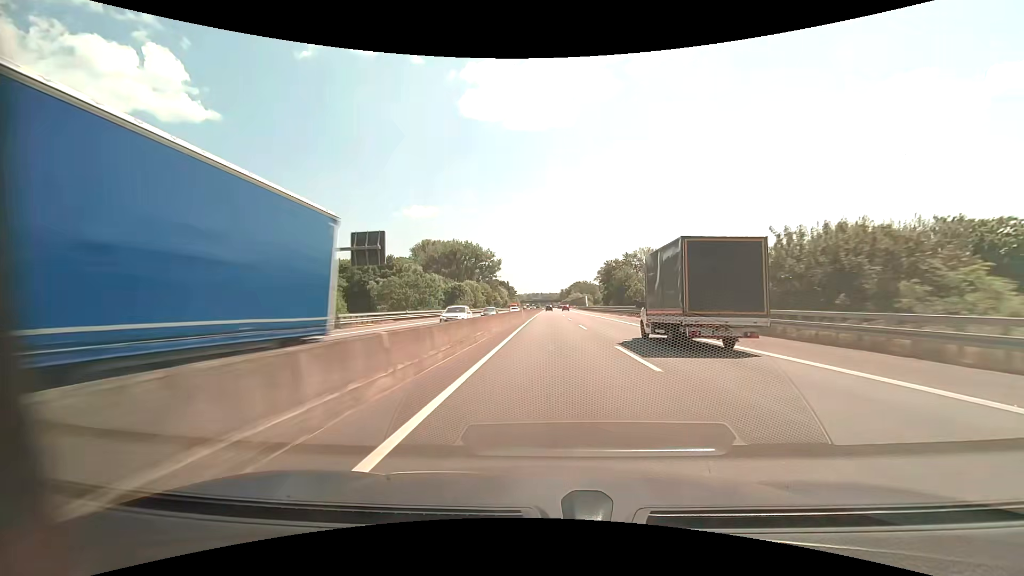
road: motorway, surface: asphalt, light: Day
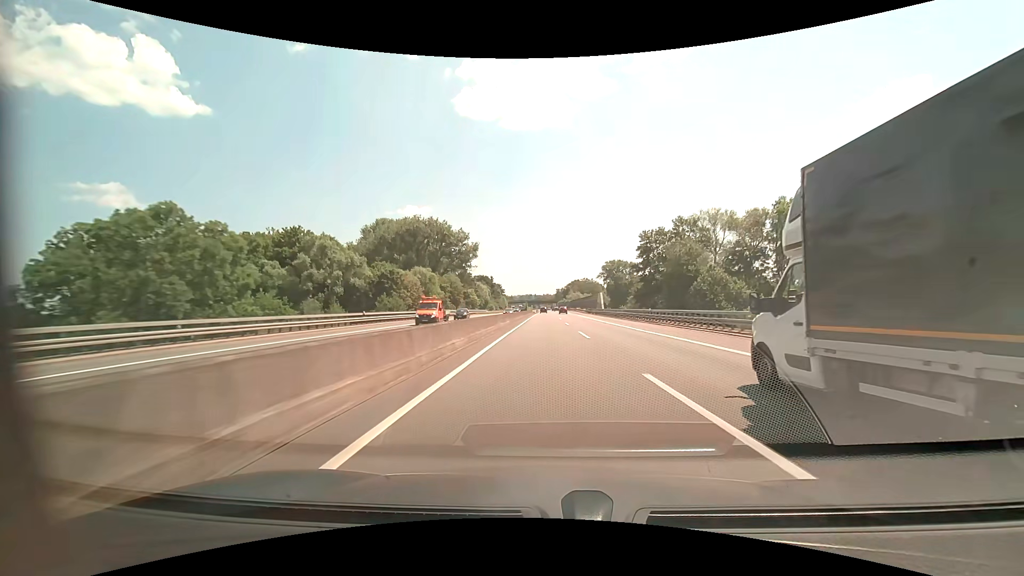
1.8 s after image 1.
(+0.5, +60.7) m; +1°
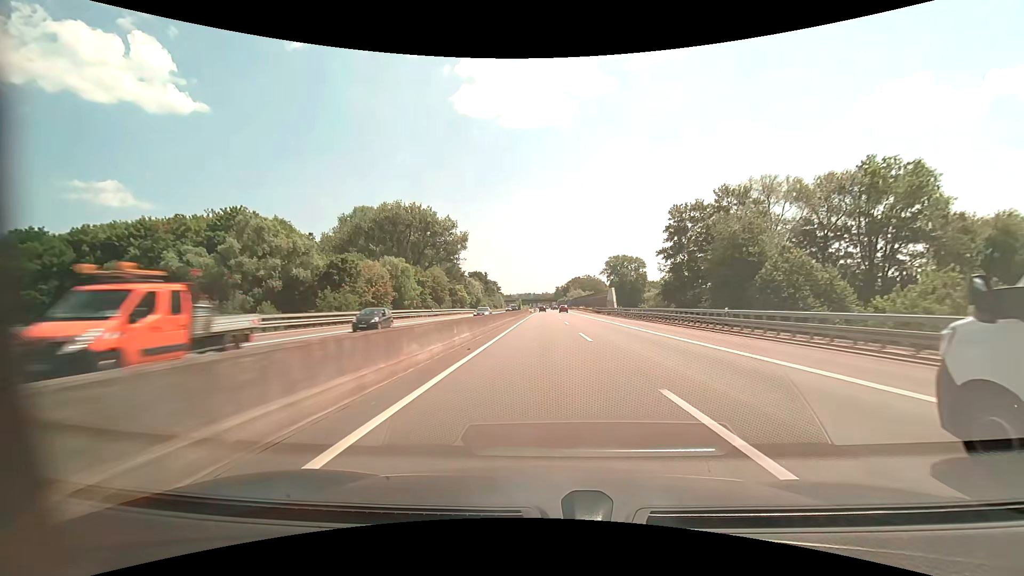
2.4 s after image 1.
(0.0, +20.3) m; 0°
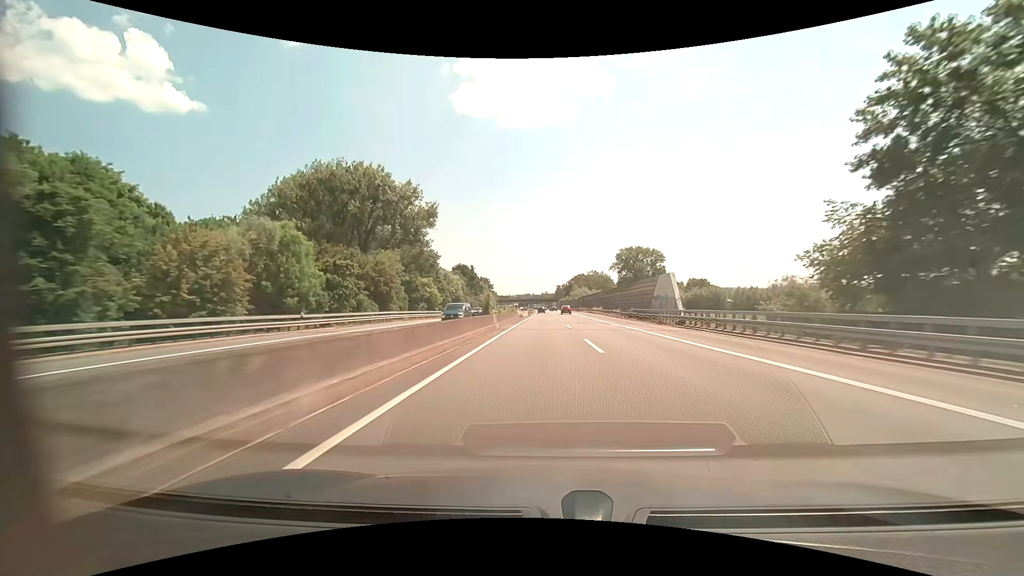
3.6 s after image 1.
(0.0, +40.8) m; 0°
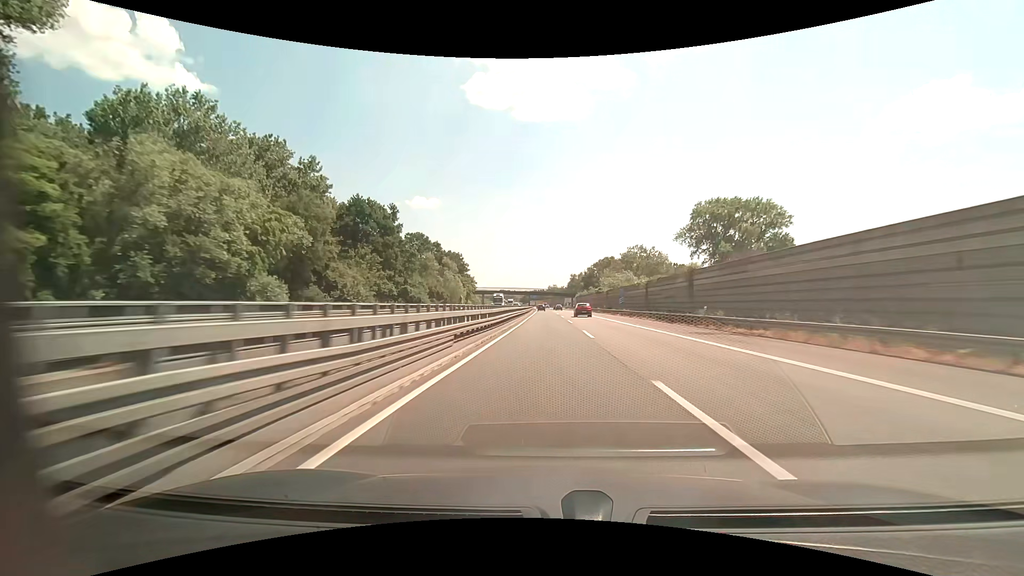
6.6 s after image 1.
(-0.2, +102.5) m; -1°
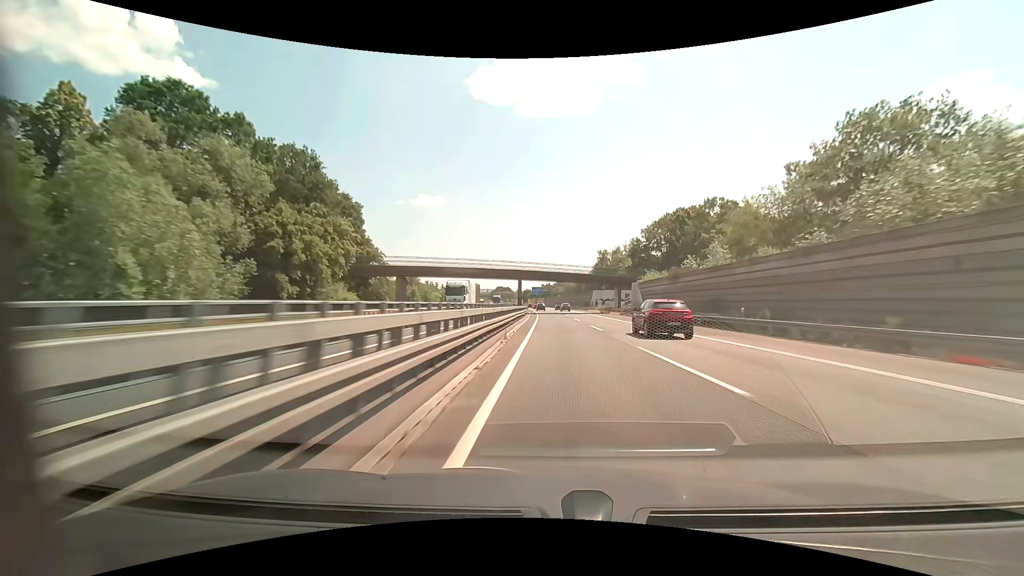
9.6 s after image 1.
(-1.2, +103.3) m; -1°
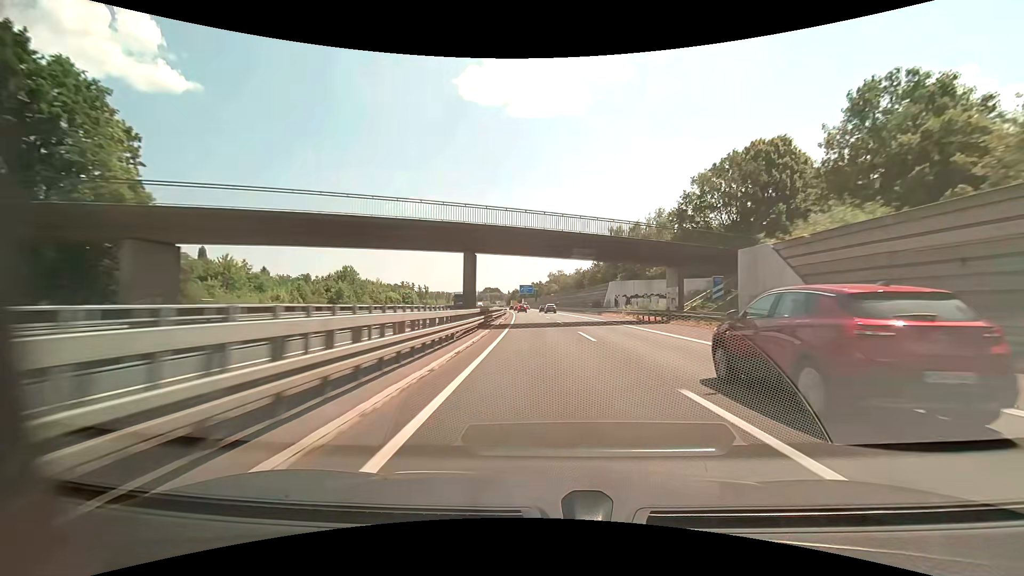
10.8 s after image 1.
(+0.8, +41.5) m; +1°
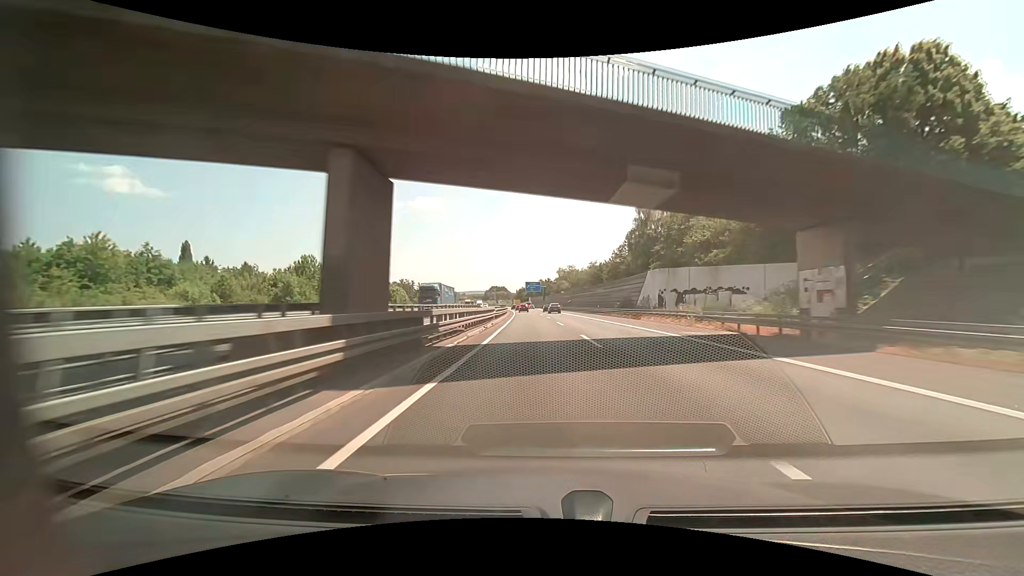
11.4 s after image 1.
(-0.1, +20.8) m; -1°
(0, +10) (0, +20) (0, +30) (-1, +40) (-1, +50) (-2, +60) (-3, +70) (-3, +80) (-4, +90) (-5, +100) m
